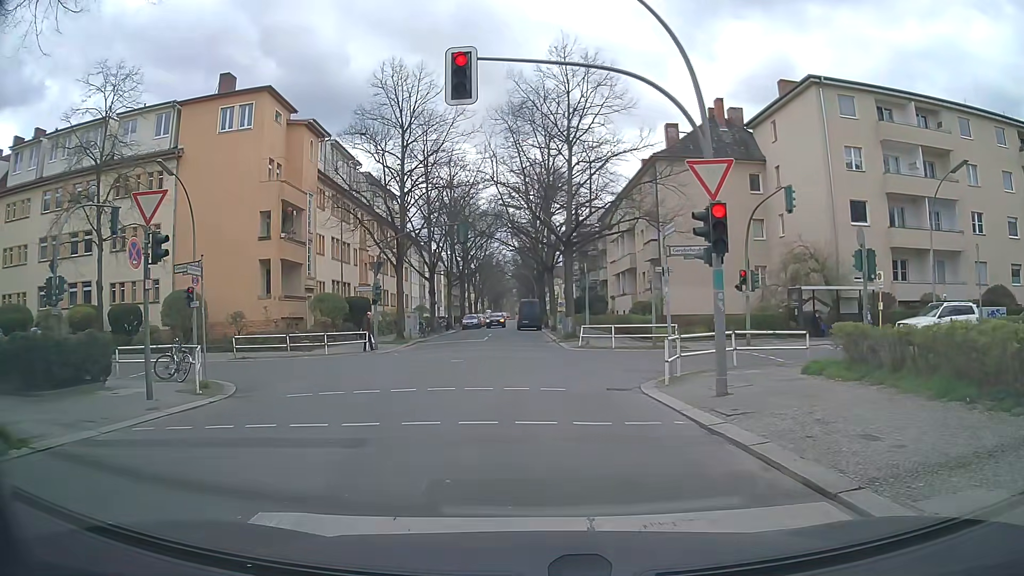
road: residential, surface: asphalt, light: Day
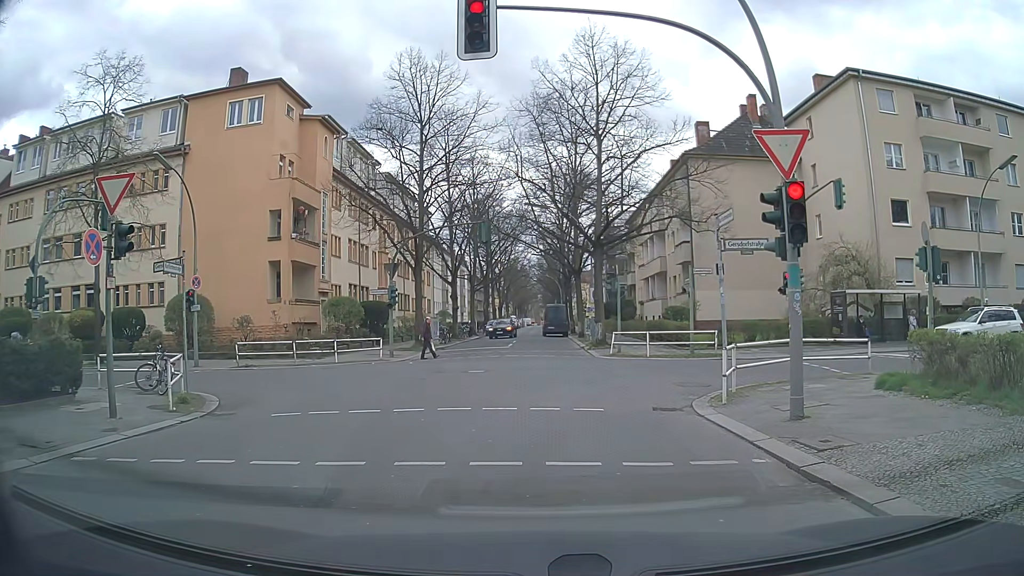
(0.0, +2.0) m; -2°
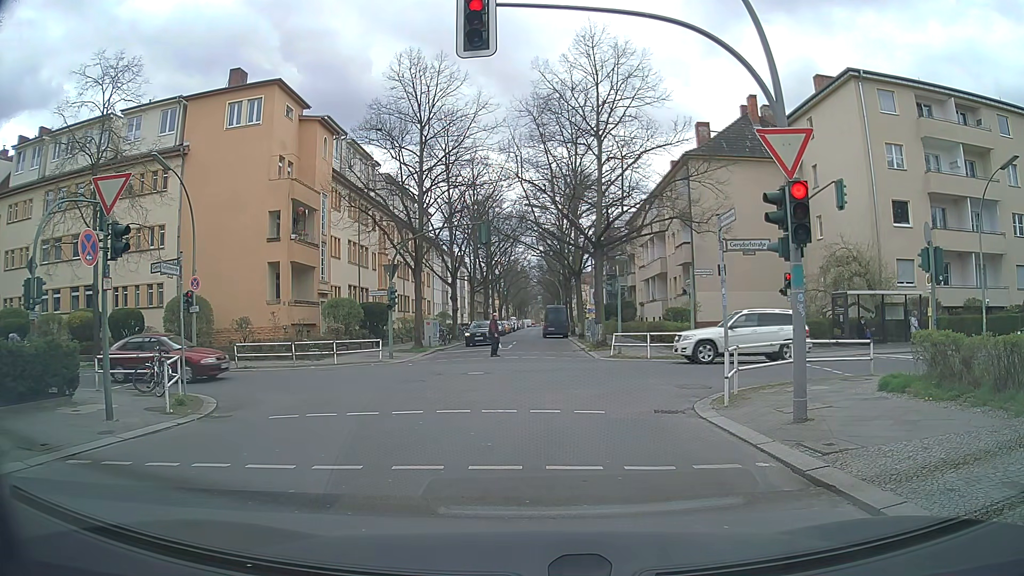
(0.0, +0.2) m; 0°
